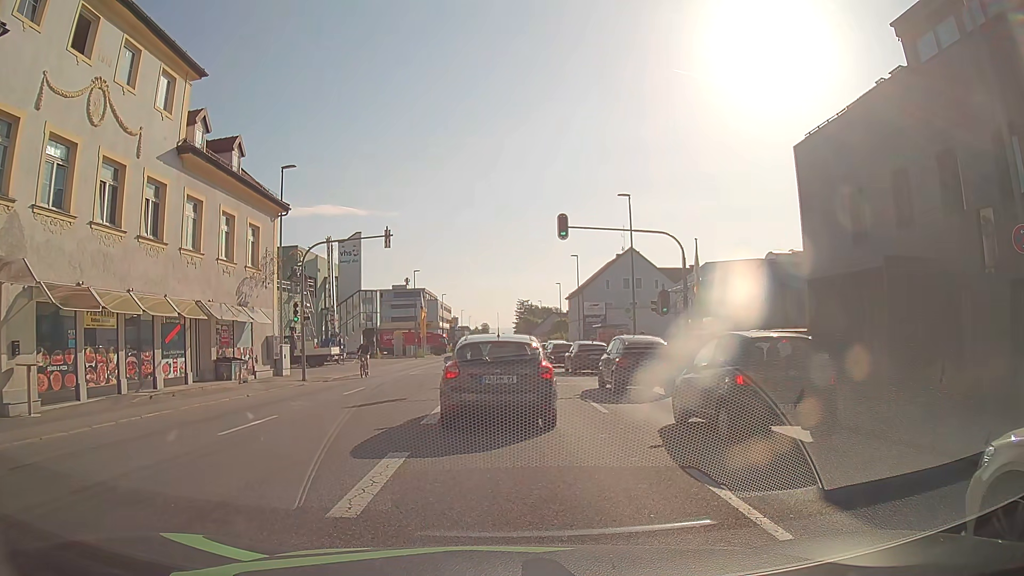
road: tertiary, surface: asphalt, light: Day
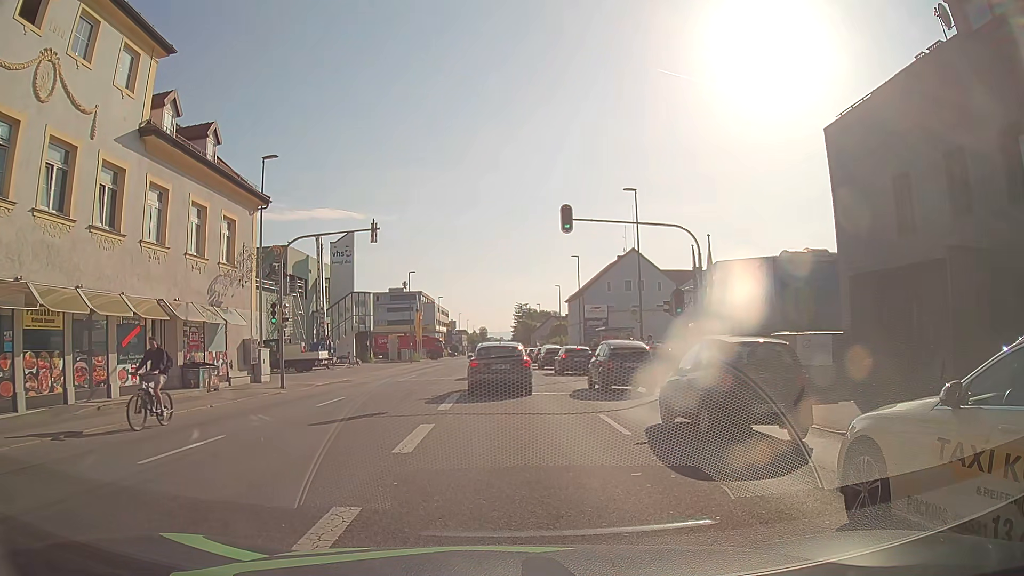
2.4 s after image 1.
(0.0, +2.7) m; +2°
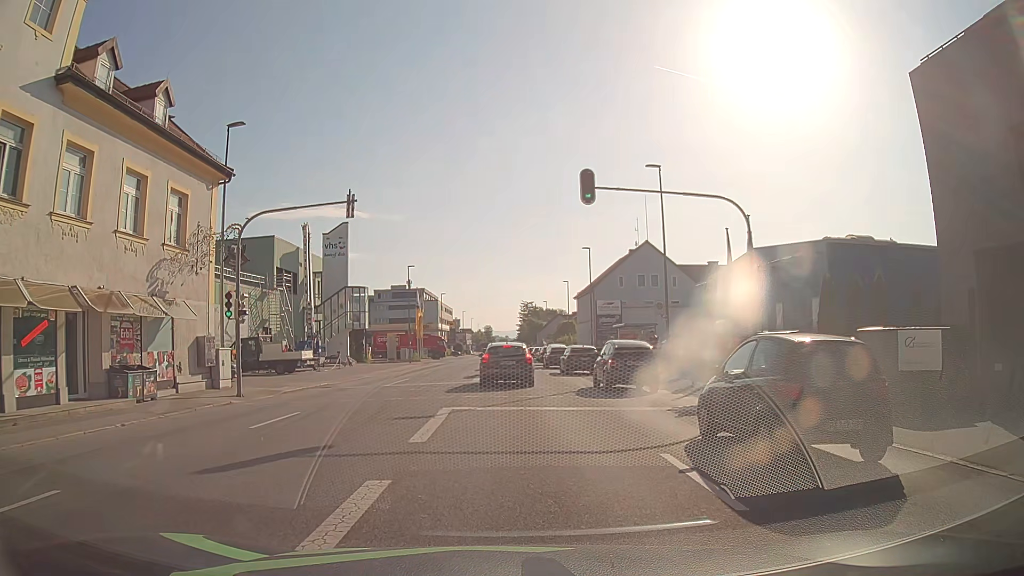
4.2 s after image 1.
(-0.1, +5.1) m; -2°
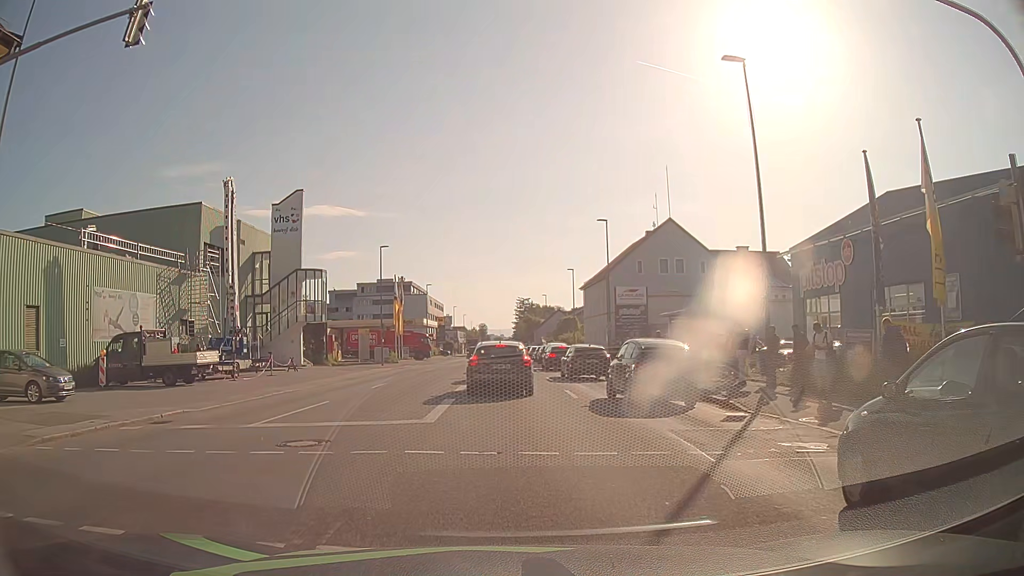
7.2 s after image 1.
(0.0, +13.7) m; 0°
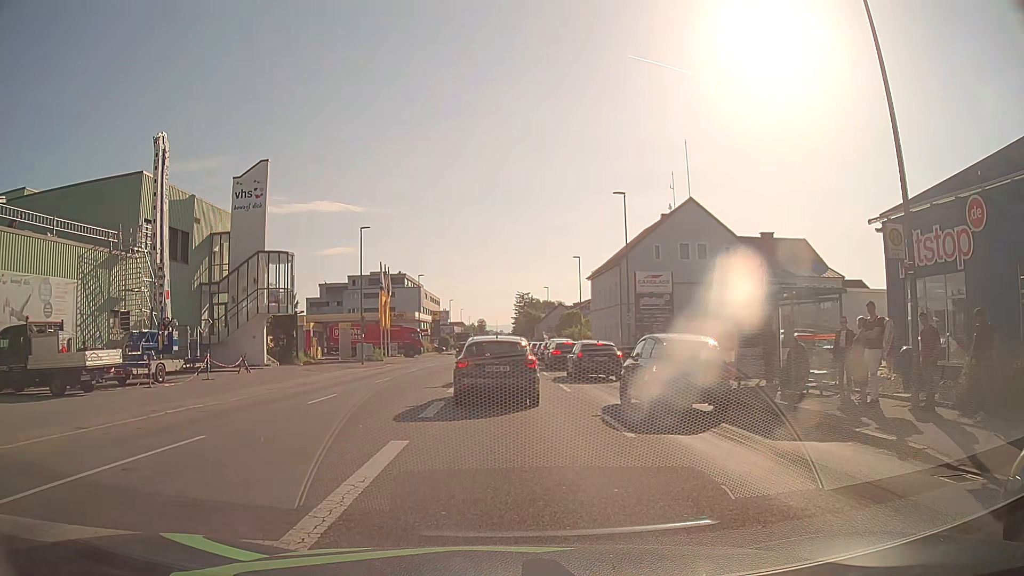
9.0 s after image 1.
(0.0, +7.8) m; +1°
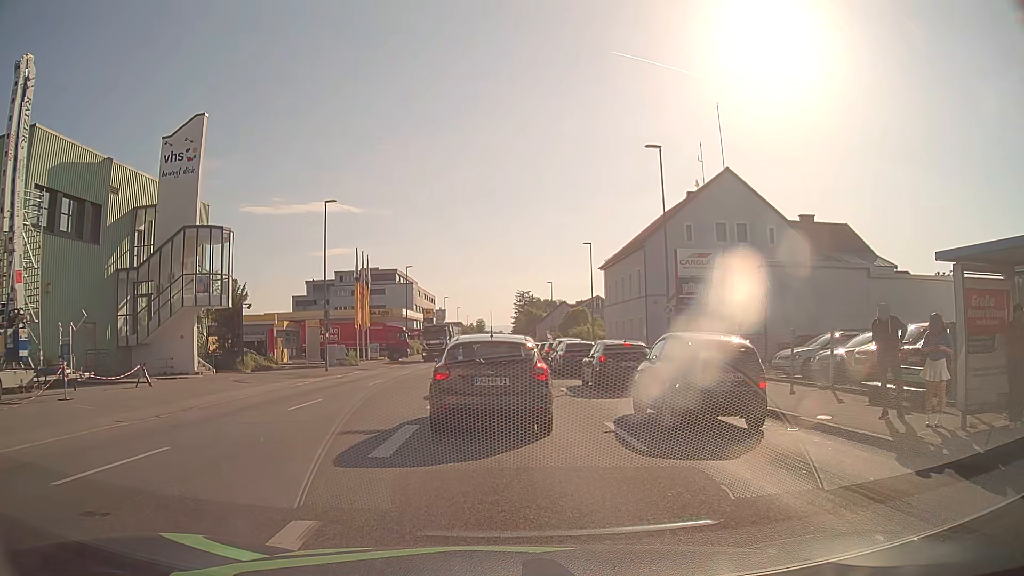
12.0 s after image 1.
(-0.1, +10.2) m; -1°
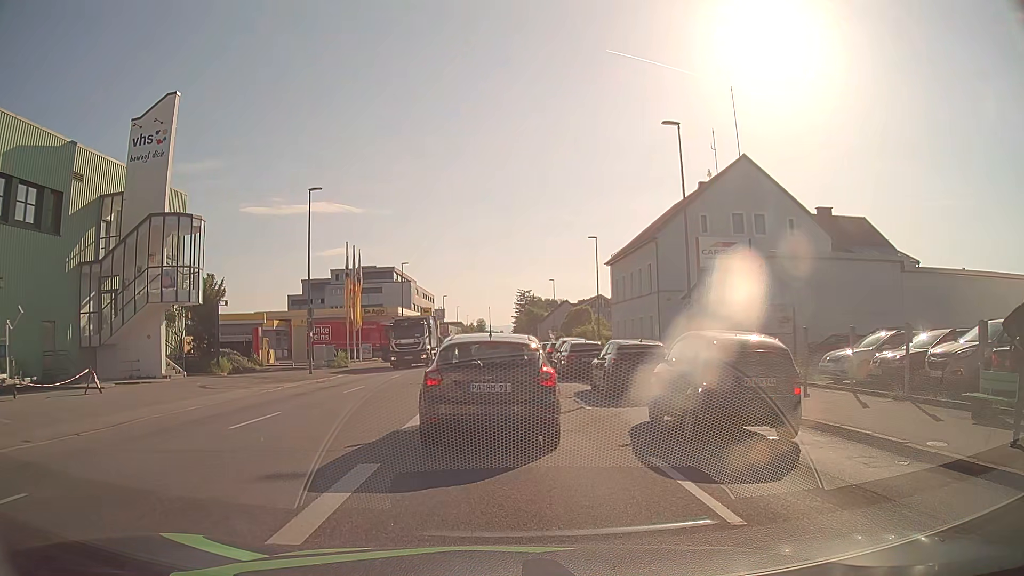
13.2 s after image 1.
(0.0, +3.5) m; +1°
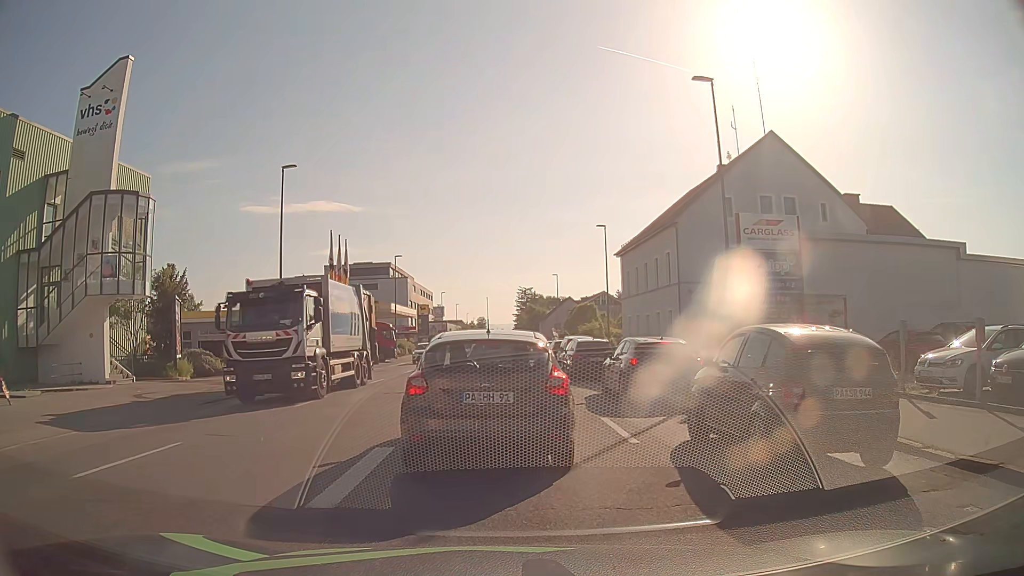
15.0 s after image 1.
(0.0, +4.9) m; 0°
